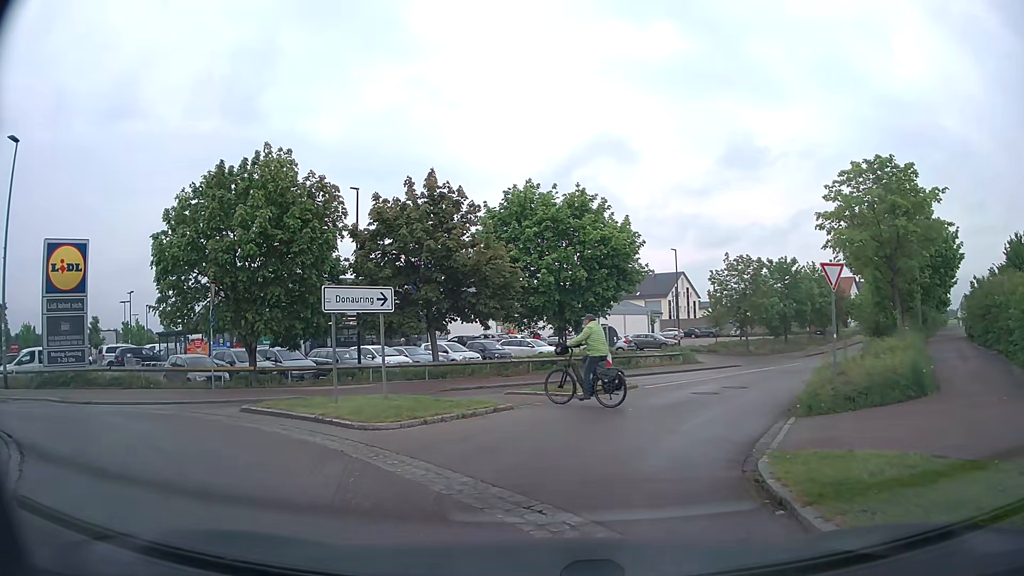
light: Day
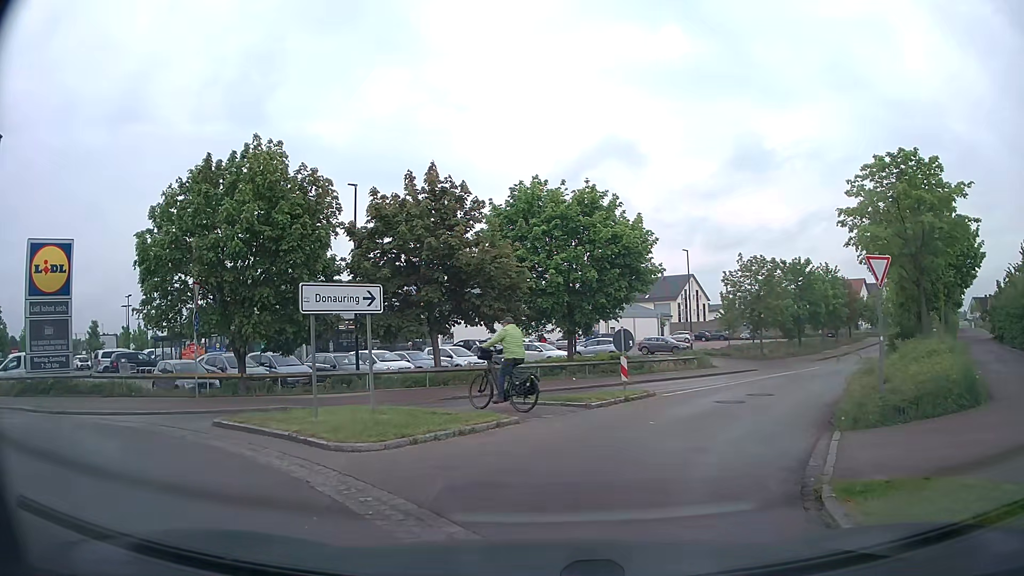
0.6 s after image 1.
(0.0, +1.6) m; 0°
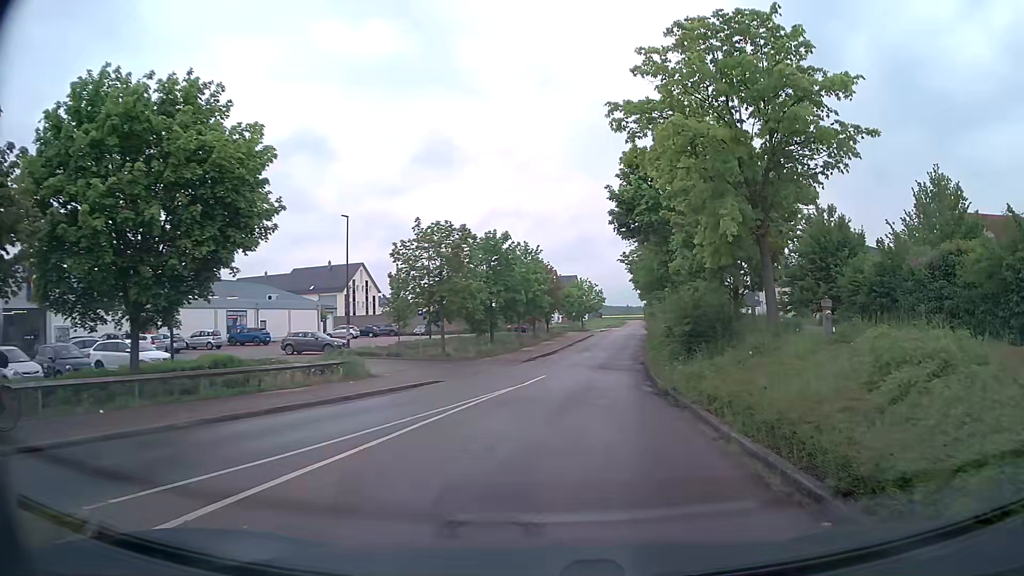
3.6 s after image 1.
(+2.8, +13.0) m; +27°
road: residential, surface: asphalt
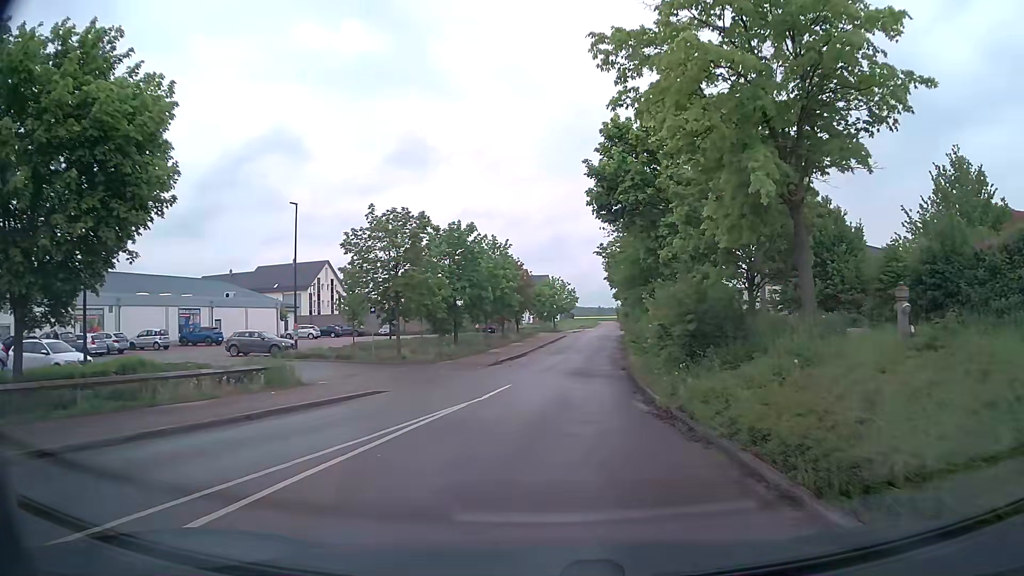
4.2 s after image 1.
(+0.1, +4.0) m; +1°
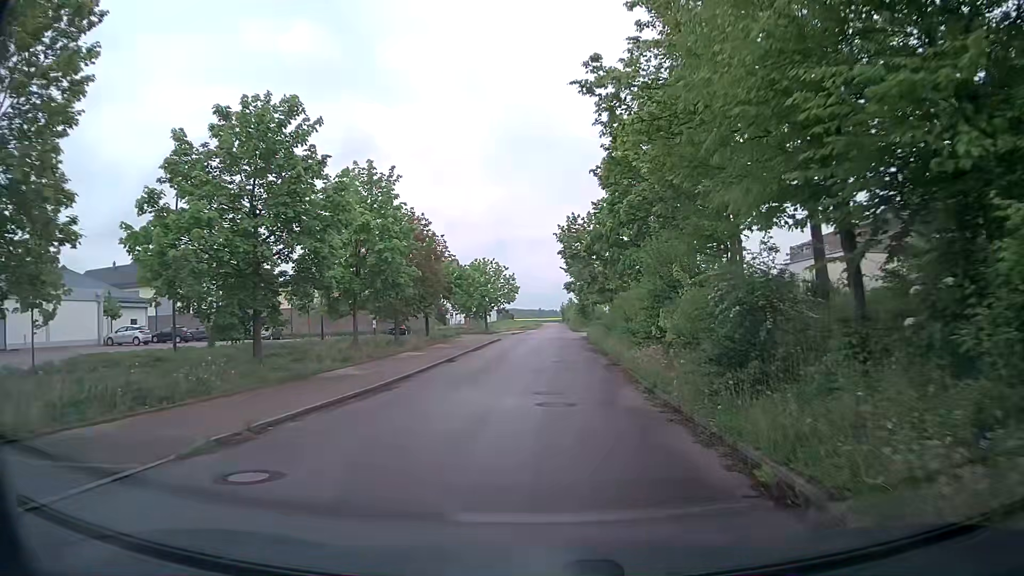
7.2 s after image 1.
(+1.4, +24.1) m; +6°
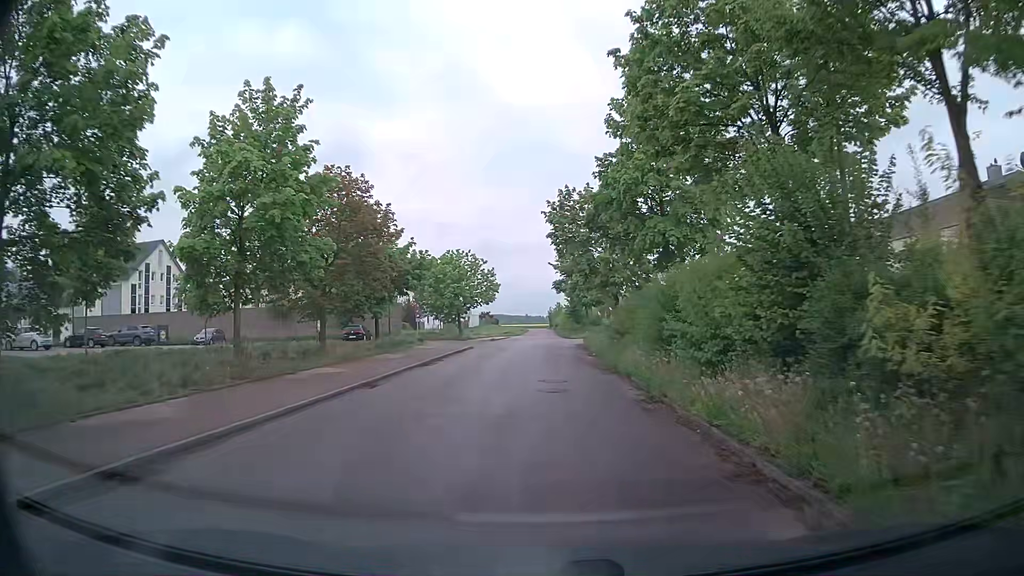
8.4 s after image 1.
(+0.2, +10.9) m; +2°
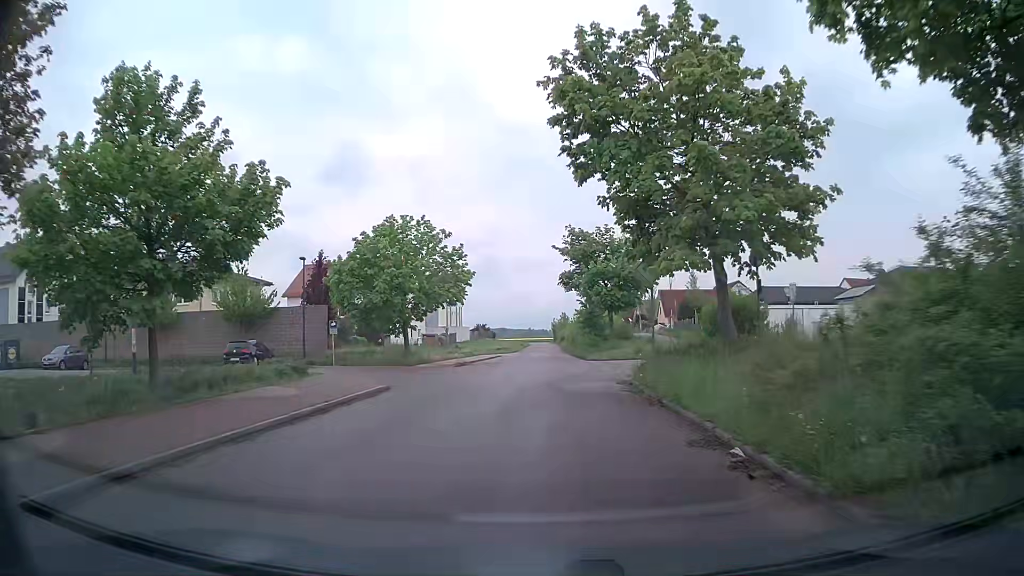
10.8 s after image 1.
(-0.1, +21.9) m; -1°
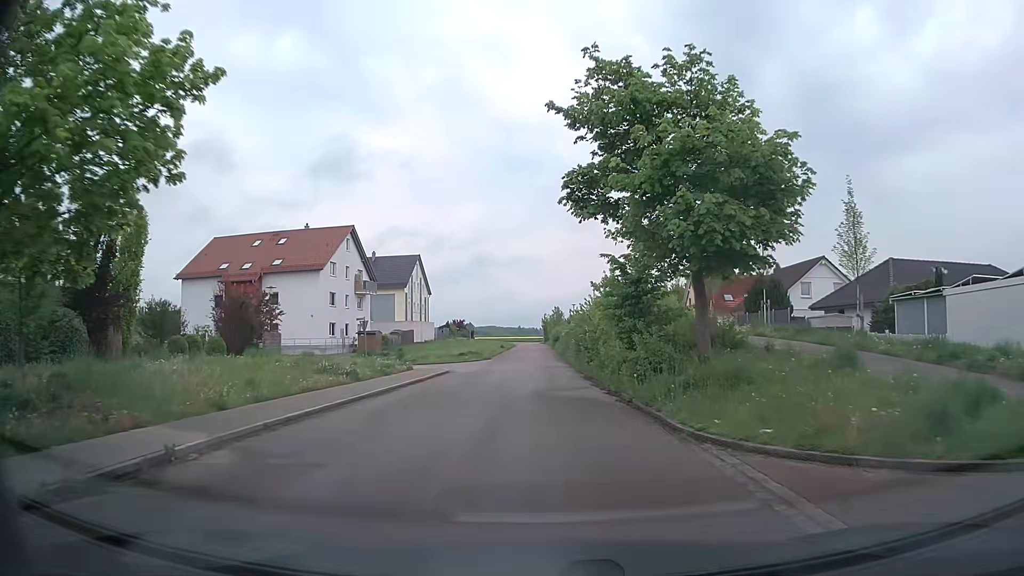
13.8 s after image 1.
(+0.2, +27.5) m; +1°
(0, +10) (0, +20) (0, +30) (0, +40) (0, +50) (0, +60) (0, +70) (0, +80) (0, +90) (0, +100) m
